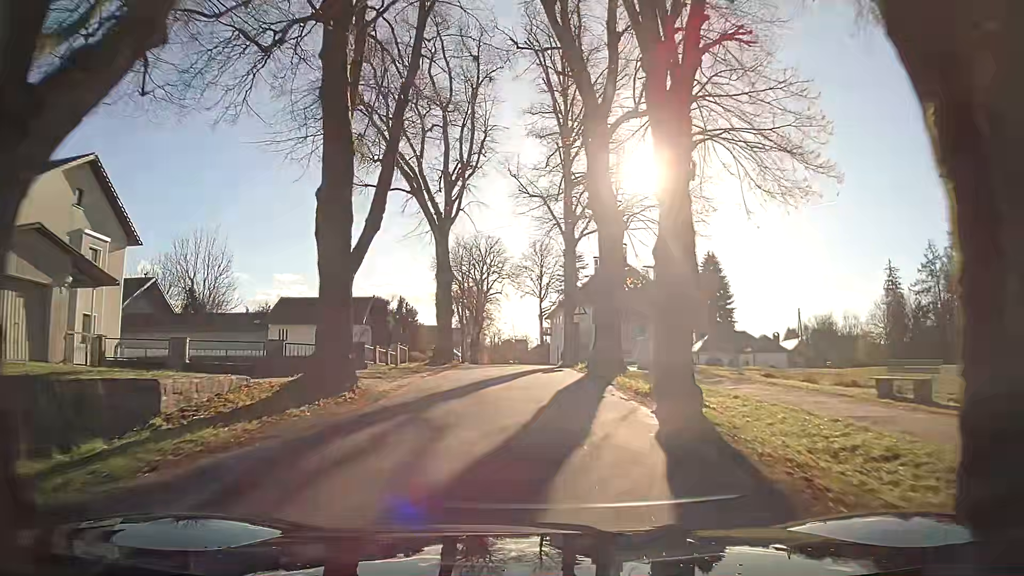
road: secondary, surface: asphalt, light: Day
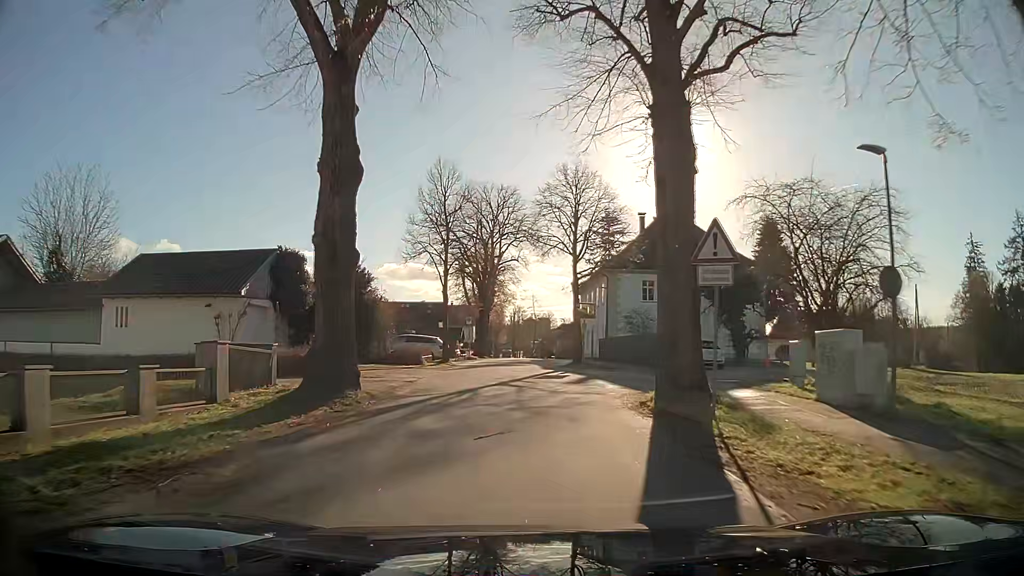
(-0.5, +21.2) m; -2°
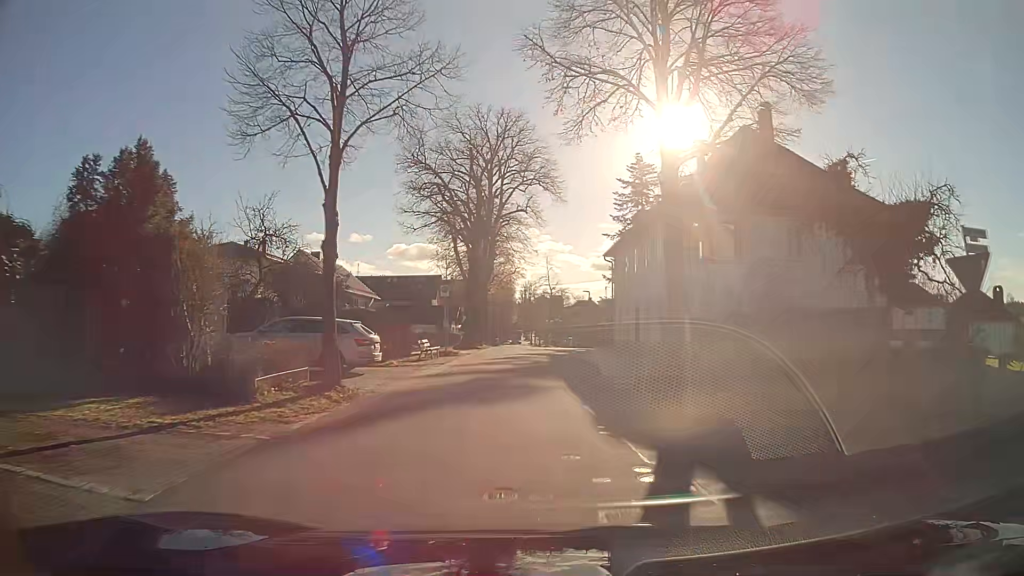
(-0.5, +20.0) m; -1°
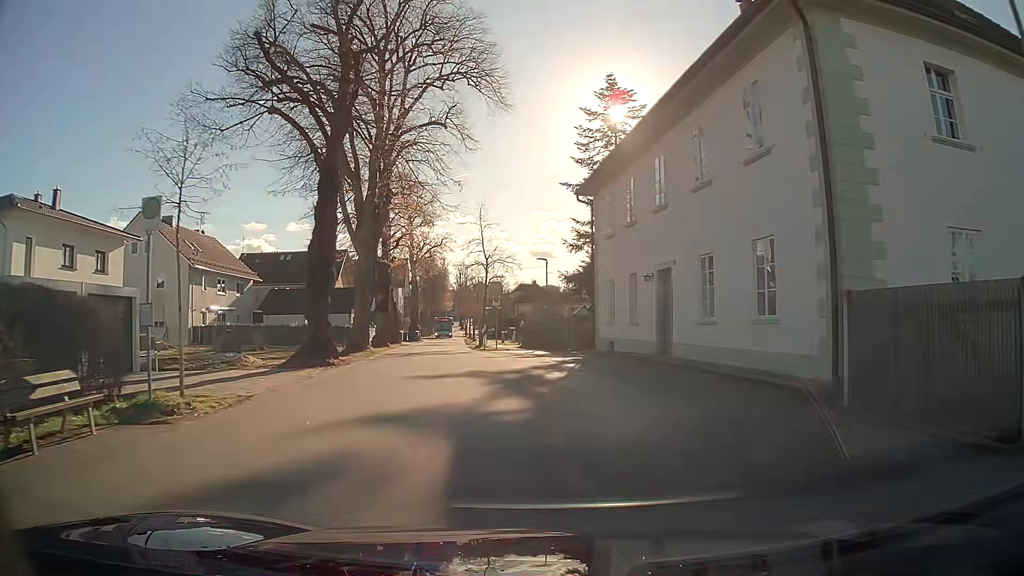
(+0.8, +21.6) m; +5°
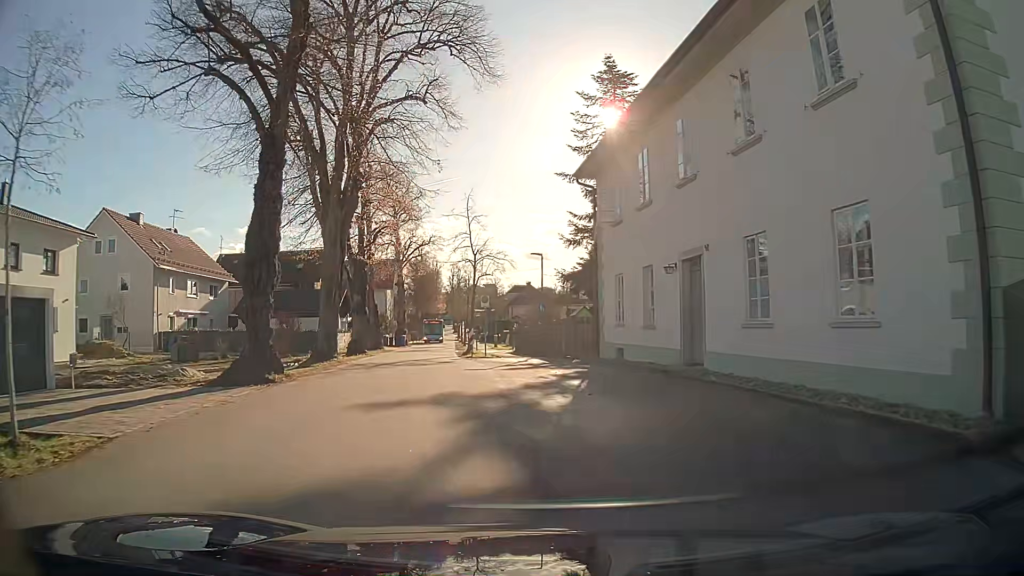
(0.0, +4.3) m; -1°
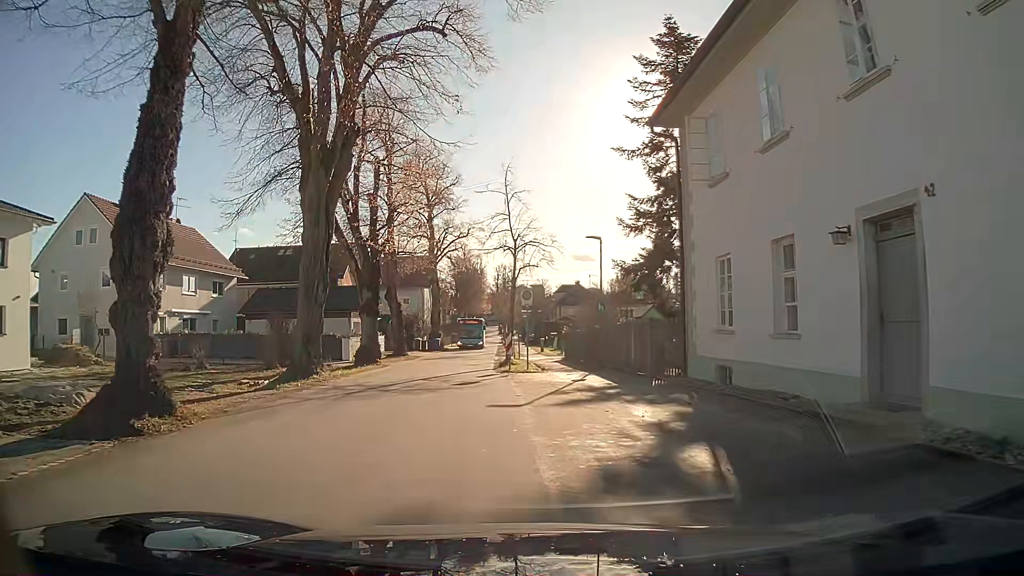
(-0.2, +7.3) m; -4°
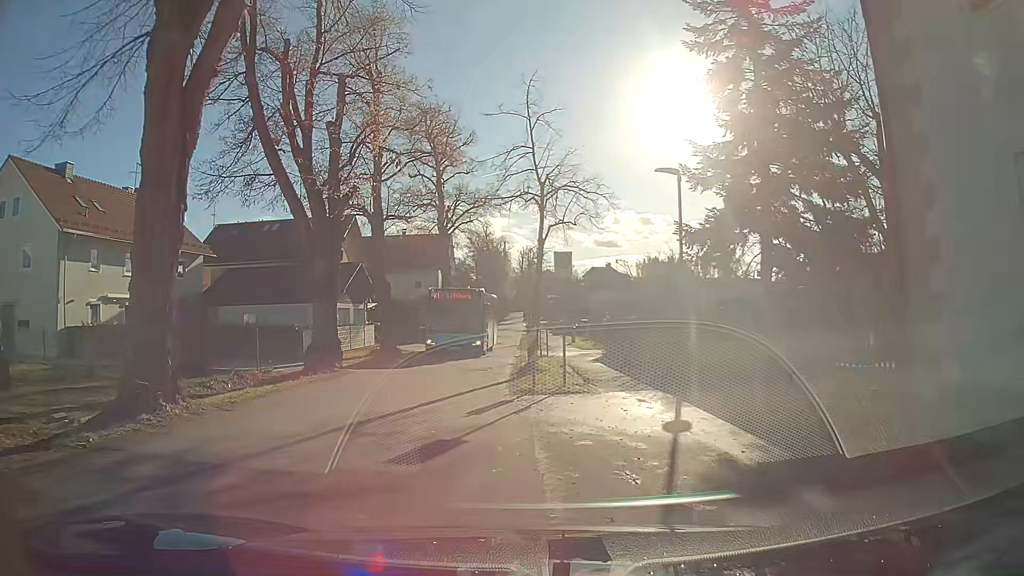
(-0.1, +9.6) m; -2°
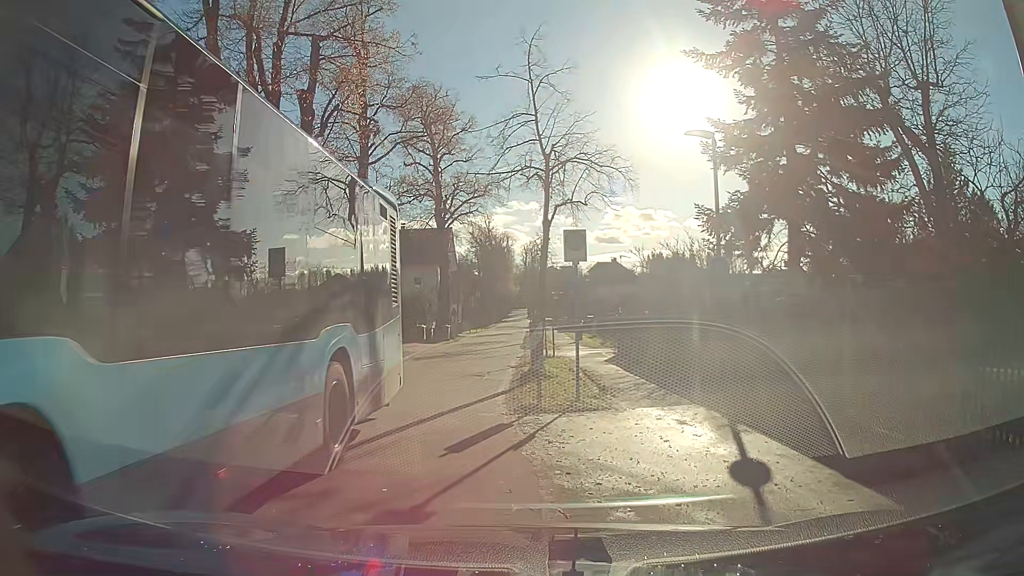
(0.0, +2.8) m; -1°
(-1, +10) (-2, +20) (-1, +30) (-1, +40) (-1, +50) (-1, +60) (-1, +70) (-1, +80) (-1, +90) (-1, +100) m
